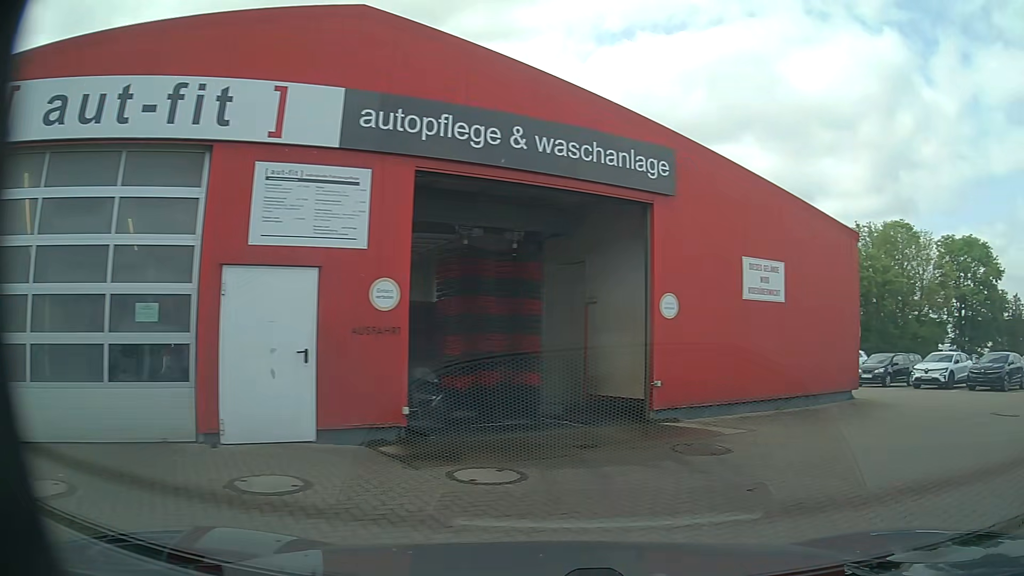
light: Day
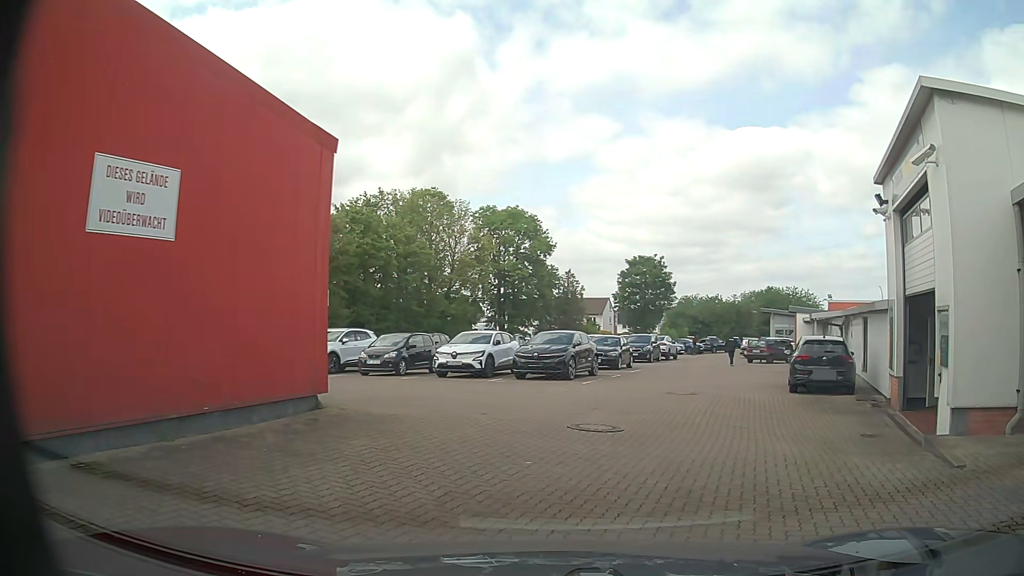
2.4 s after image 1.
(+2.5, +5.6) m; +42°
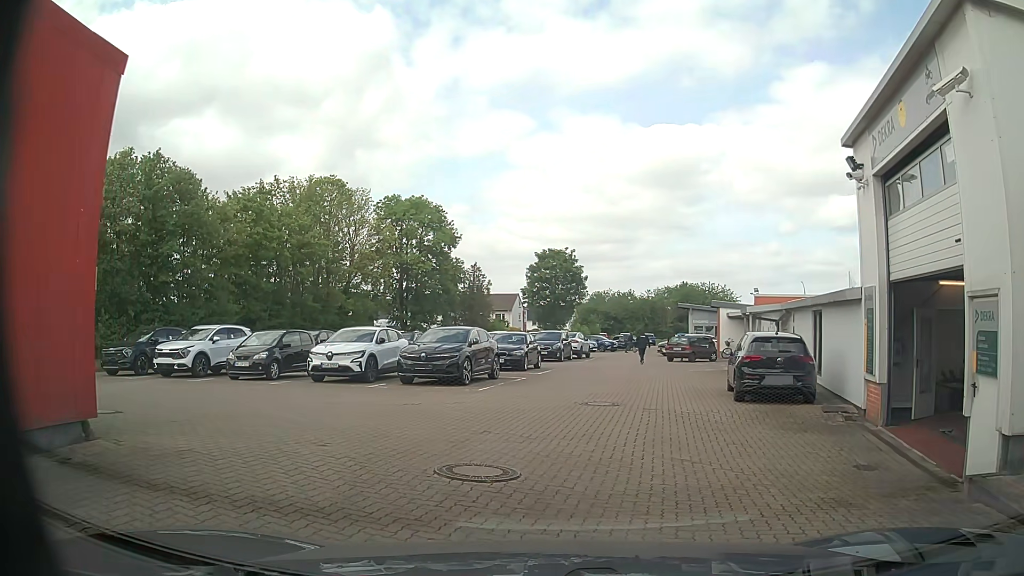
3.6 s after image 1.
(+0.3, +3.3) m; +8°
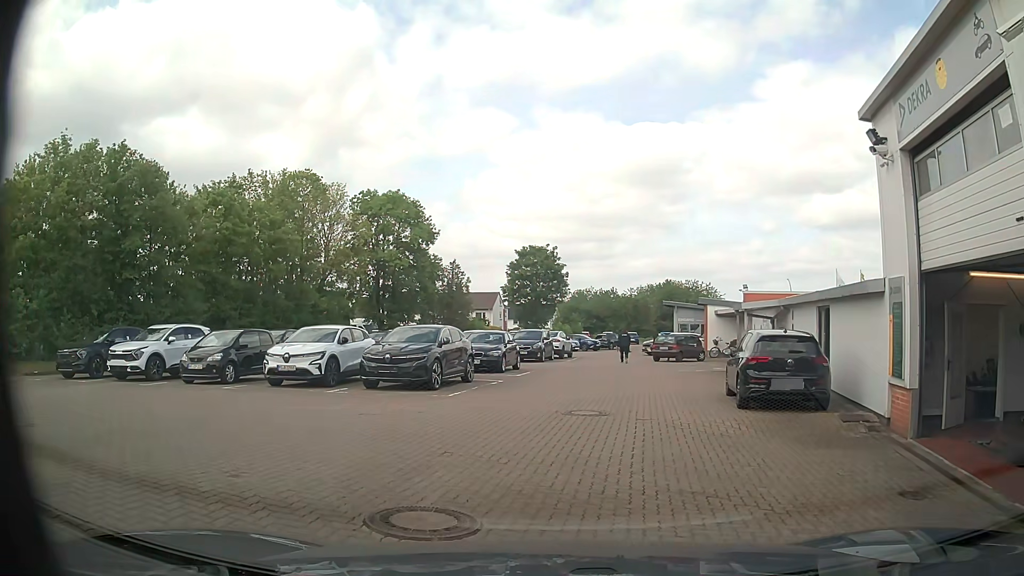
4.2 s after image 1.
(+0.1, +1.7) m; +3°
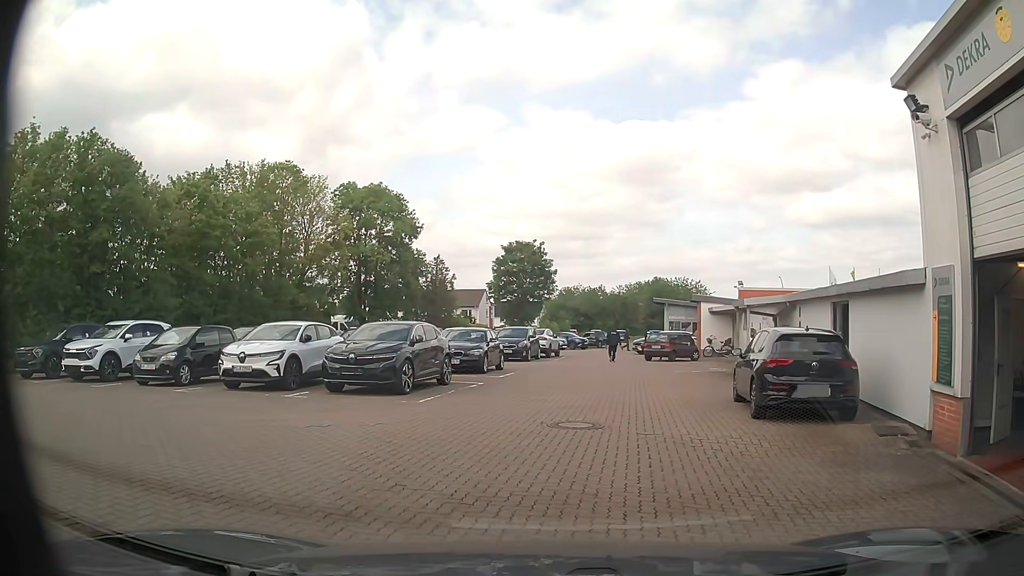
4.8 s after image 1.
(0.0, +1.8) m; +2°
